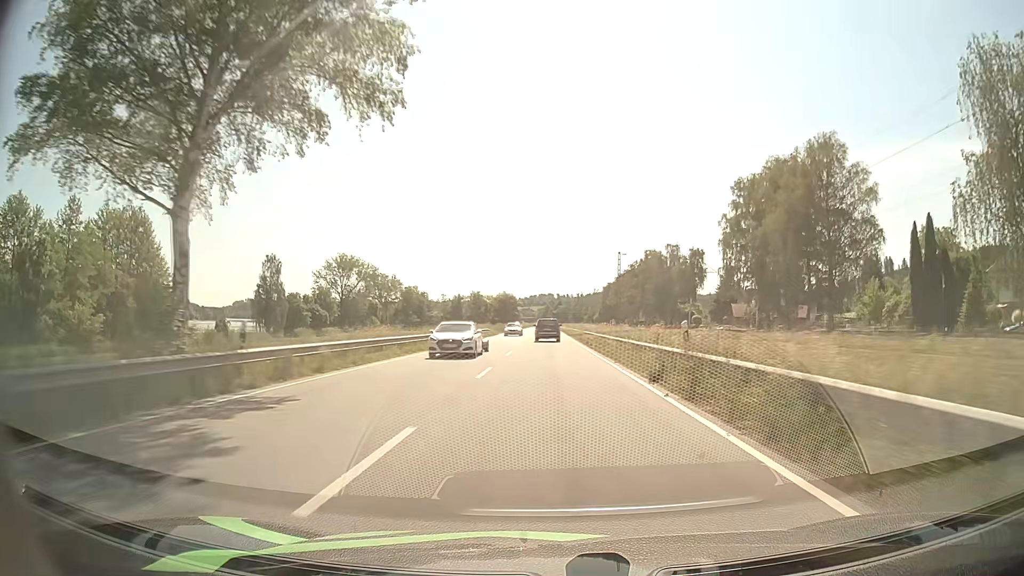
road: primary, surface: asphalt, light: Day
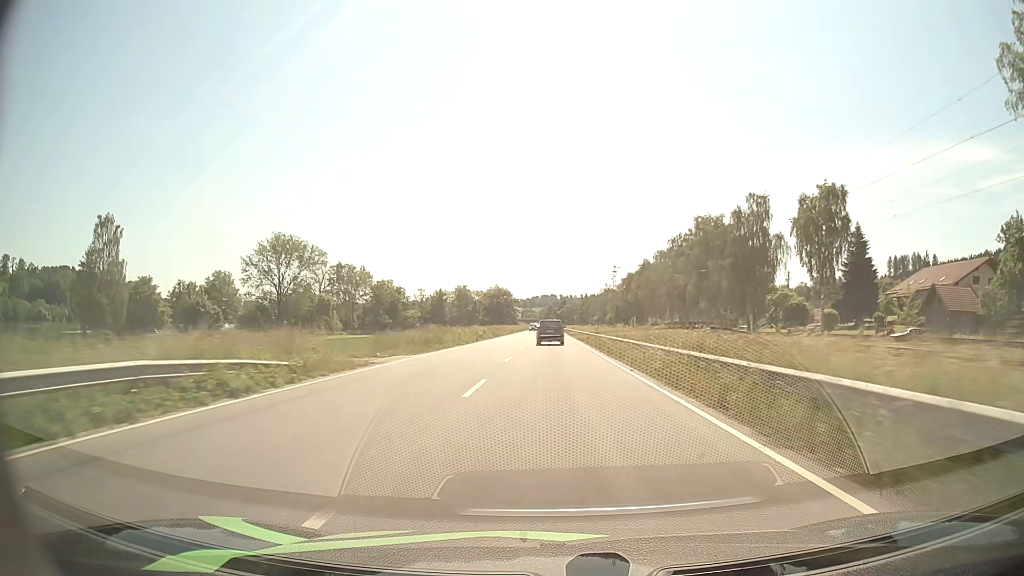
(-0.1, +64.7) m; 0°
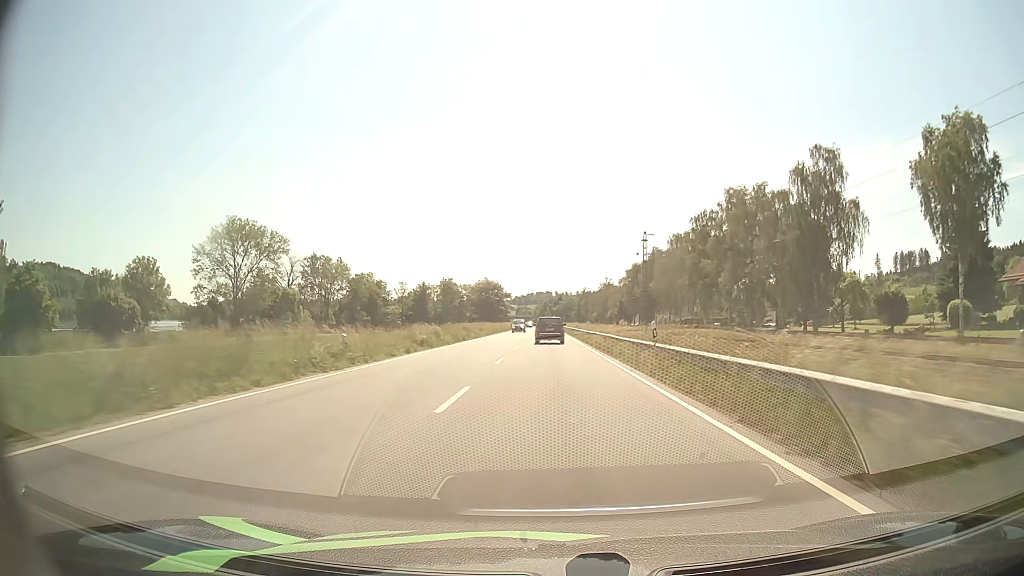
(0.0, +26.6) m; 0°
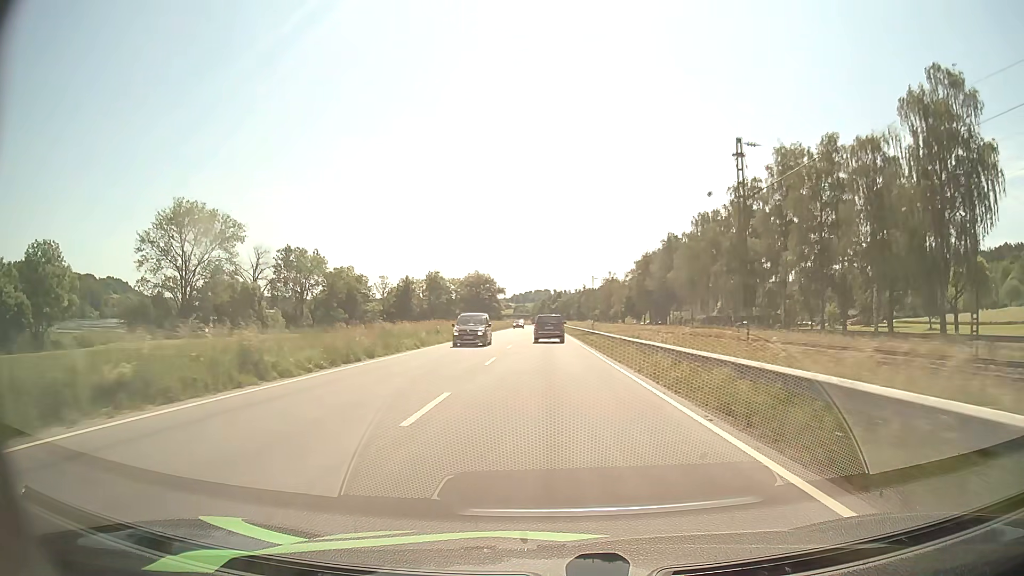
(+0.2, +25.5) m; 0°
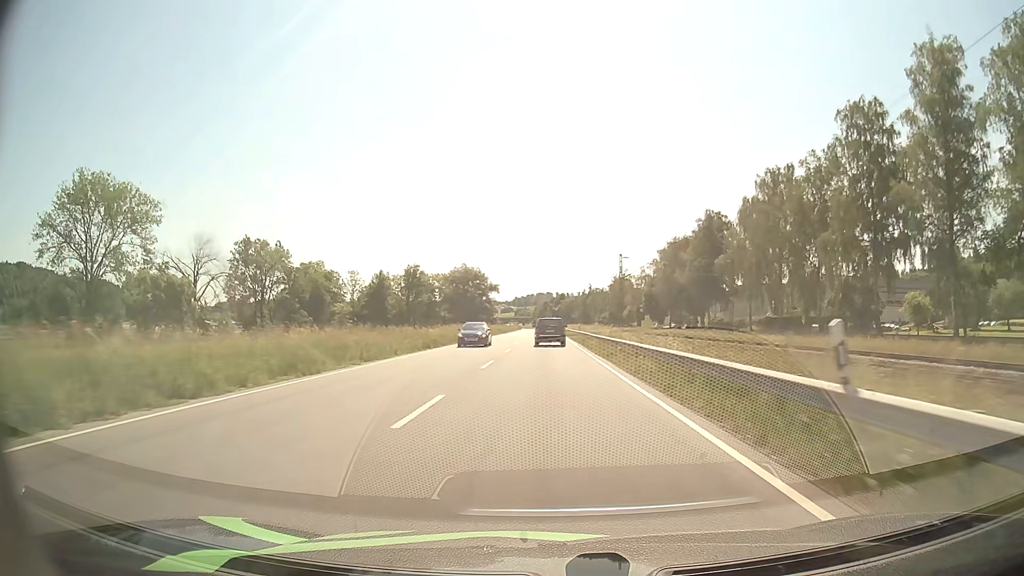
(0.0, +36.1) m; 0°
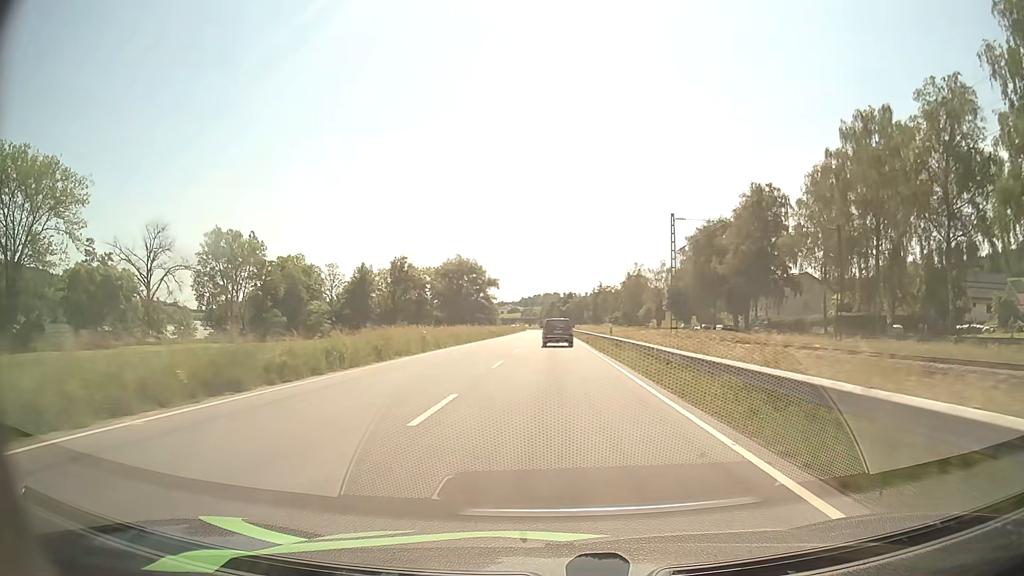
(-0.1, +23.9) m; -1°
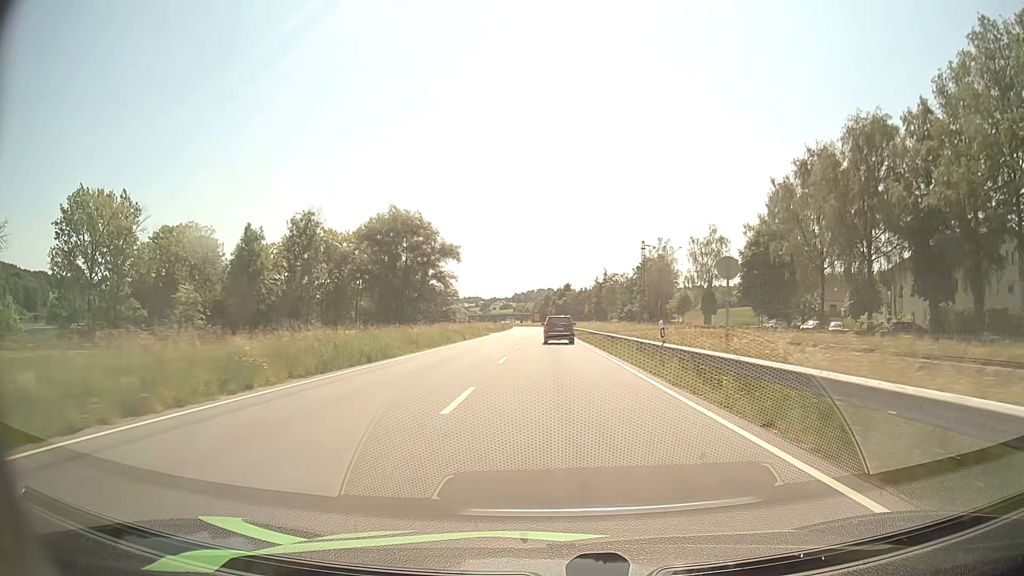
(0.0, +59.3) m; 0°
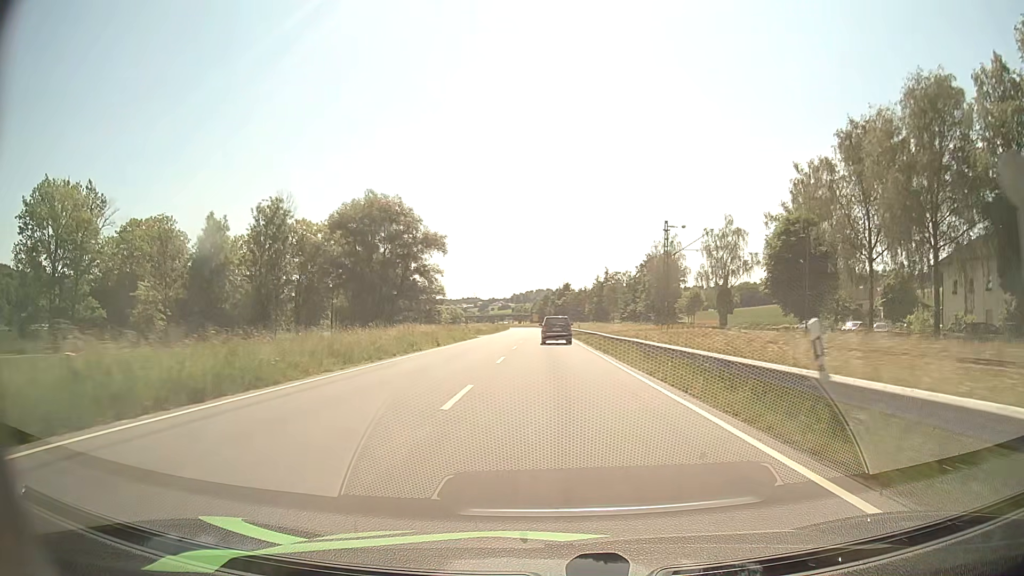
(0.0, +11.5) m; 0°
(0, +10) (0, +20) (0, +30) (0, +40) (0, +50) (0, +60) (0, +70) (-1, +80) (-1, +90) (-1, +100) m
